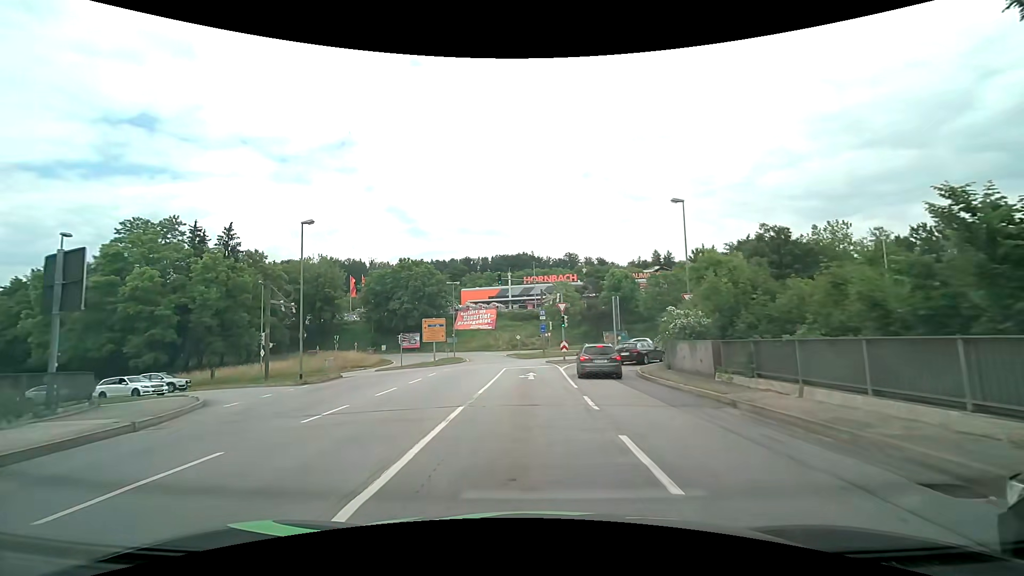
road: primary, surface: asphalt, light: Day
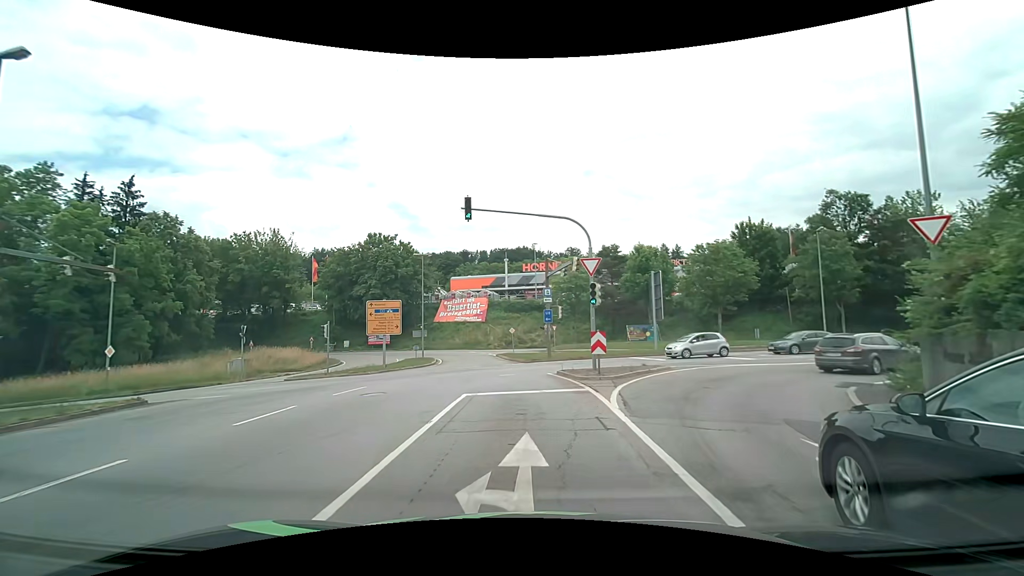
(0.0, +18.7) m; 0°
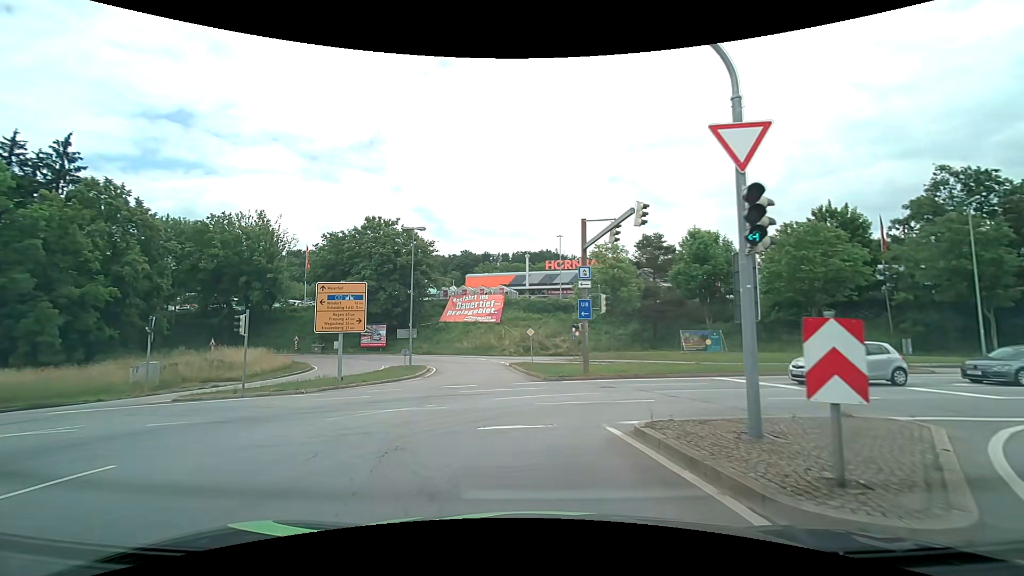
(-0.2, +12.2) m; -3°
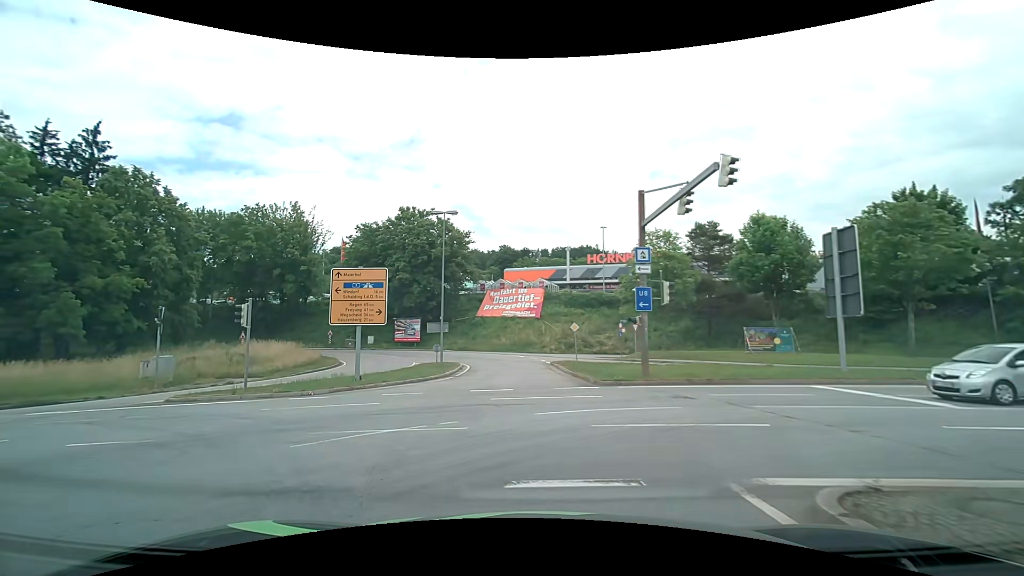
(-0.1, +3.7) m; -4°
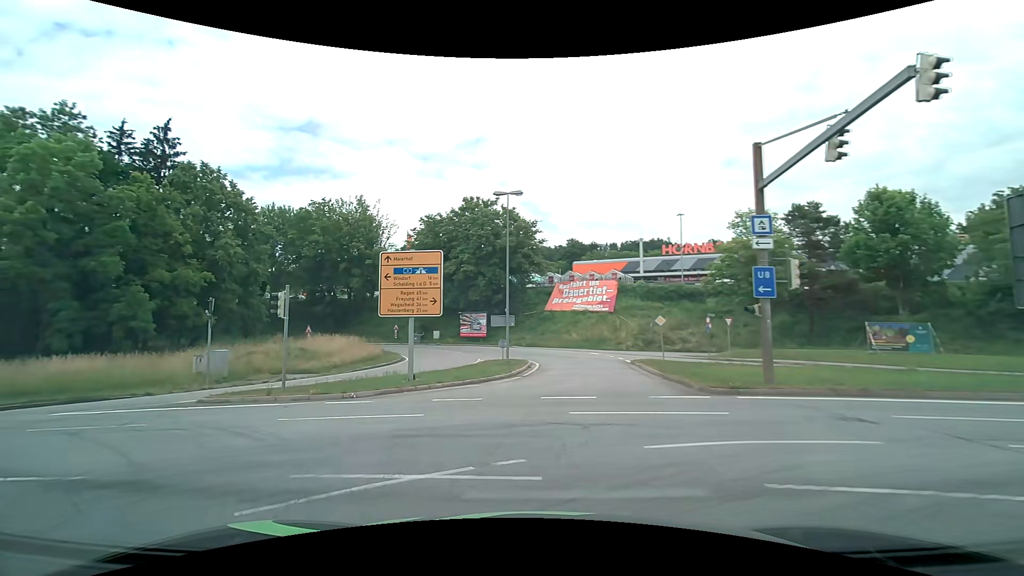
(-0.2, +3.5) m; -7°
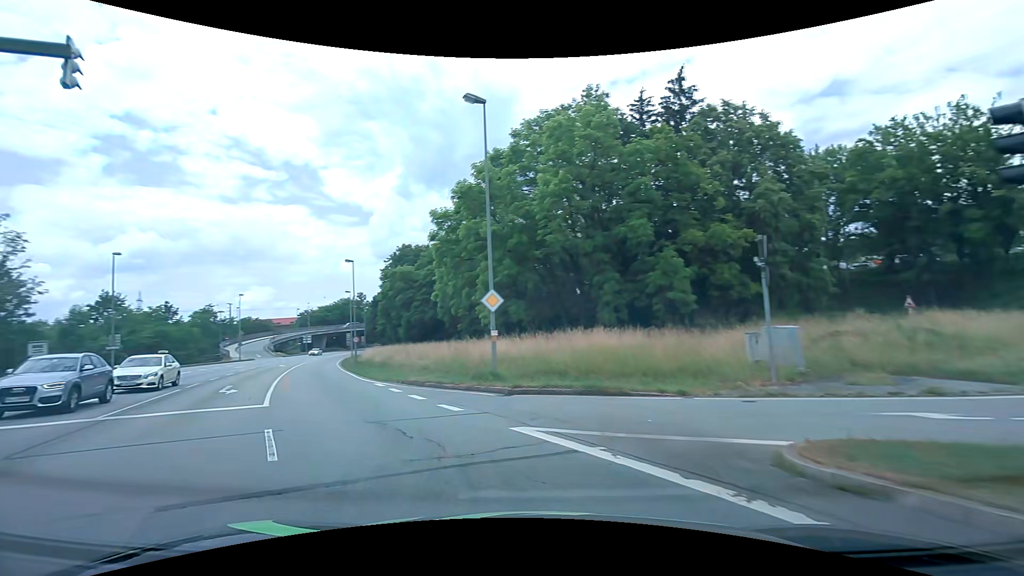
(-5.6, +11.3) m; -56°
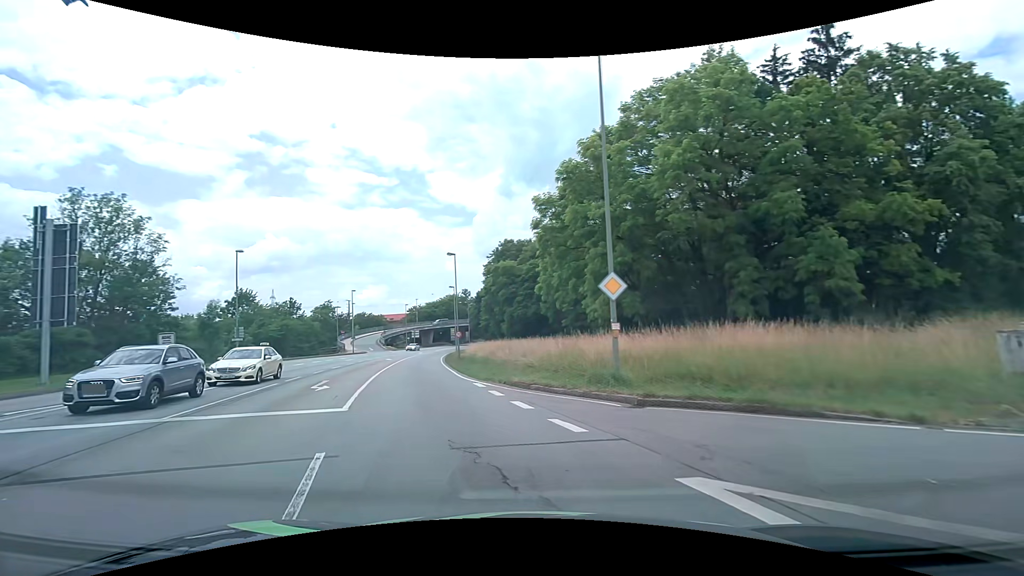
(-0.4, +3.1) m; -13°
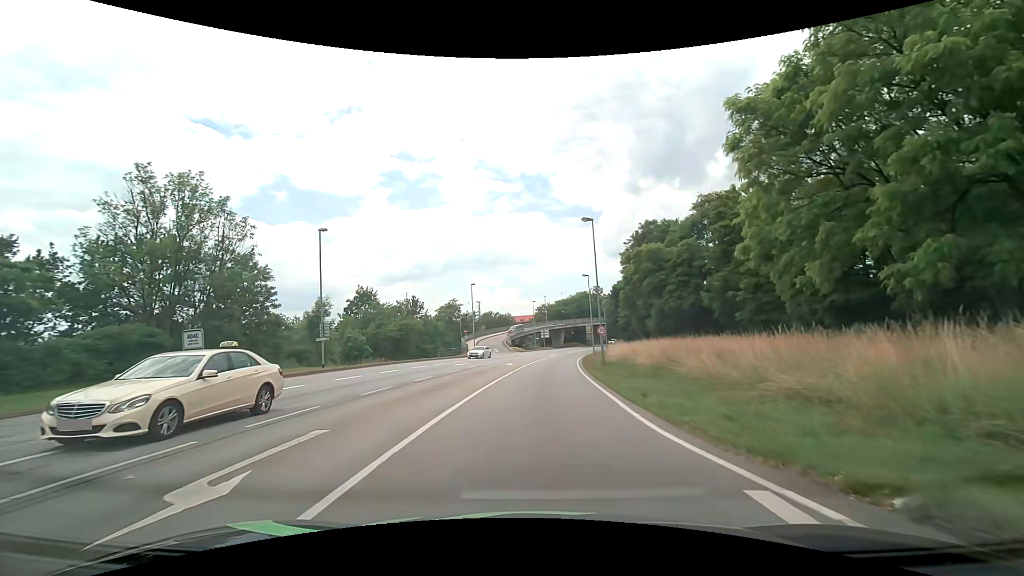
(-2.5, +13.3) m; -16°
